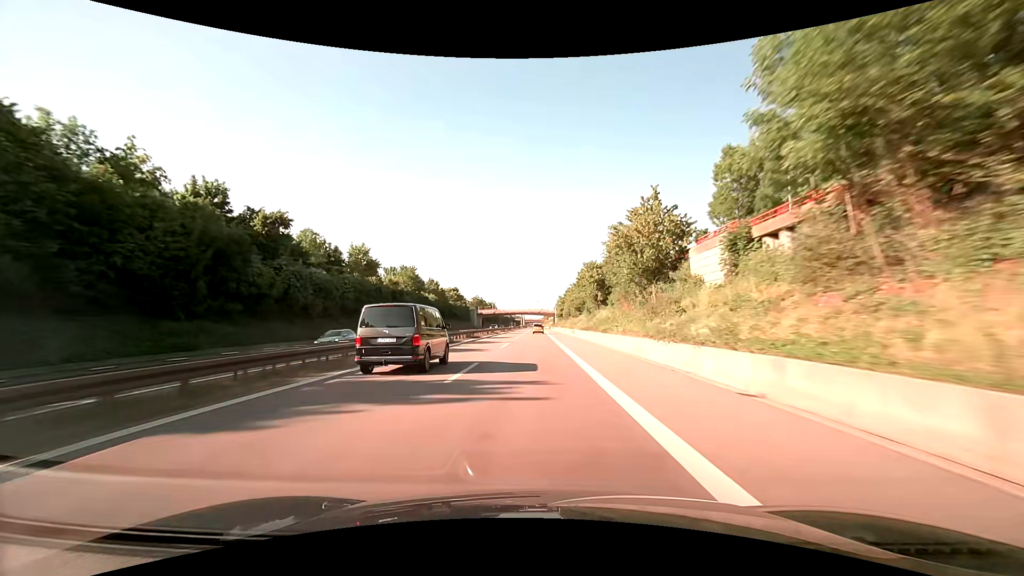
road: trunk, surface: asphalt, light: Day
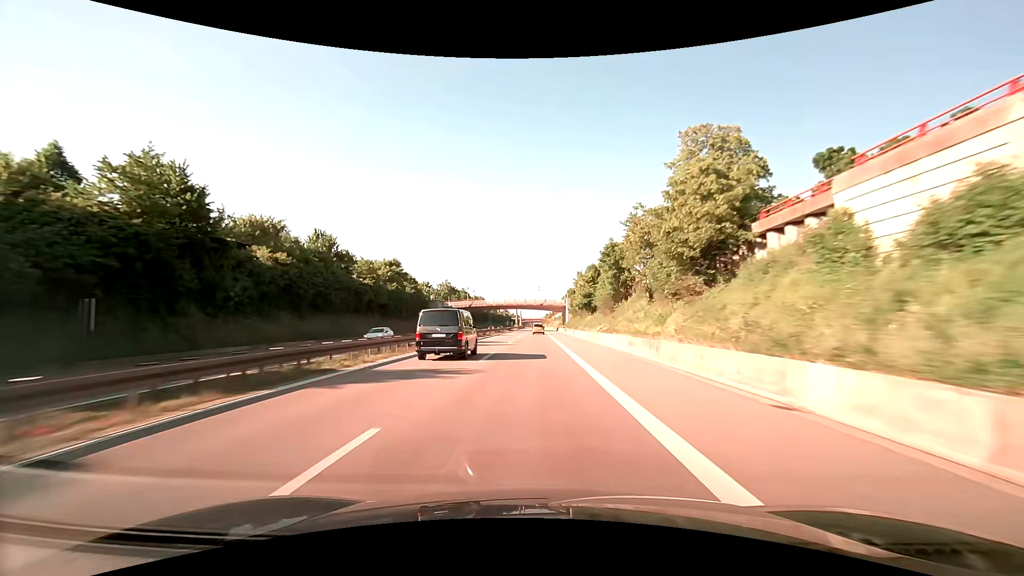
(+0.1, +65.5) m; 0°
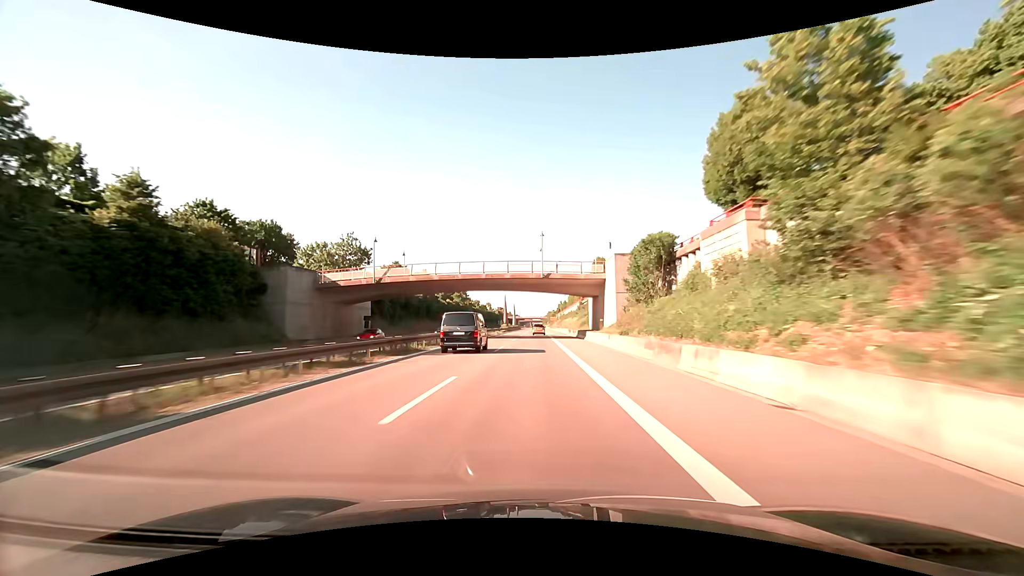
(+0.2, +66.0) m; 0°
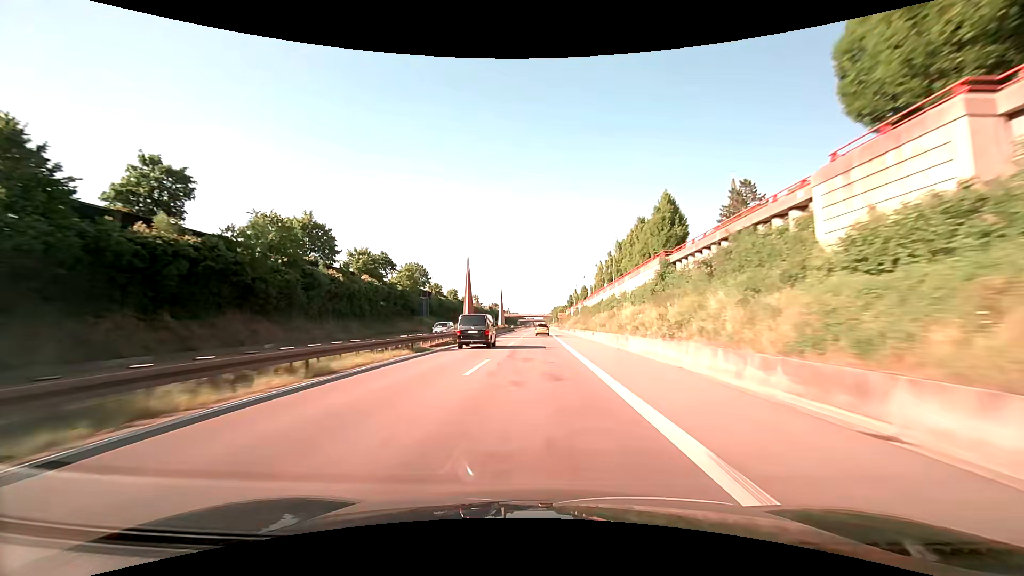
(-0.2, +66.1) m; 0°
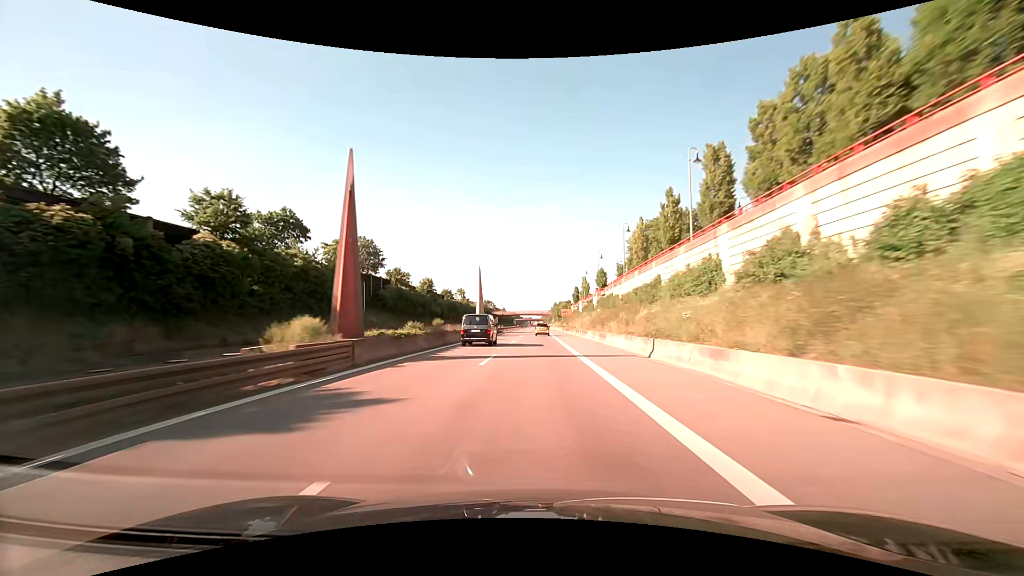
(+0.1, +33.0) m; 0°
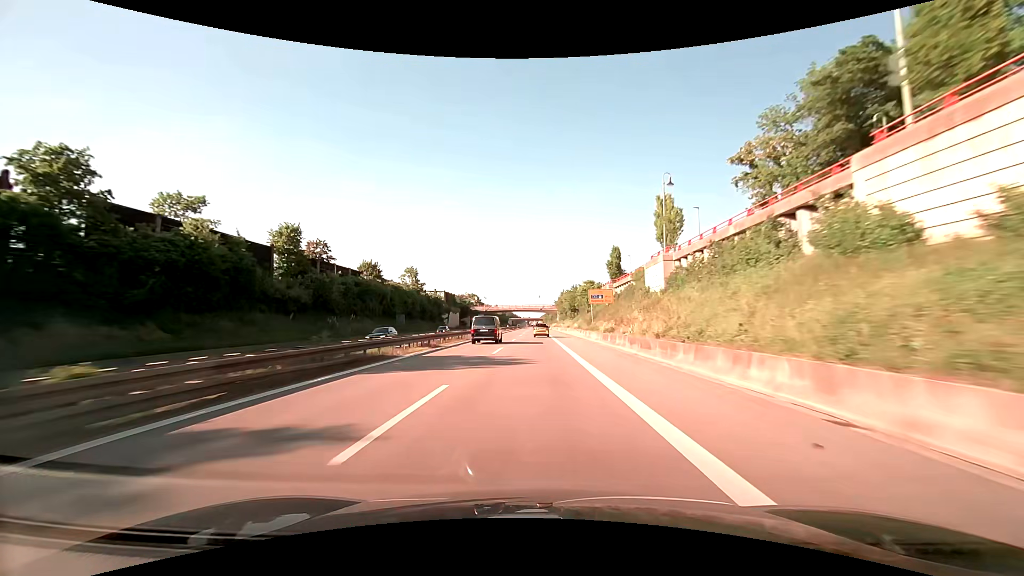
(+0.3, +65.7) m; 0°
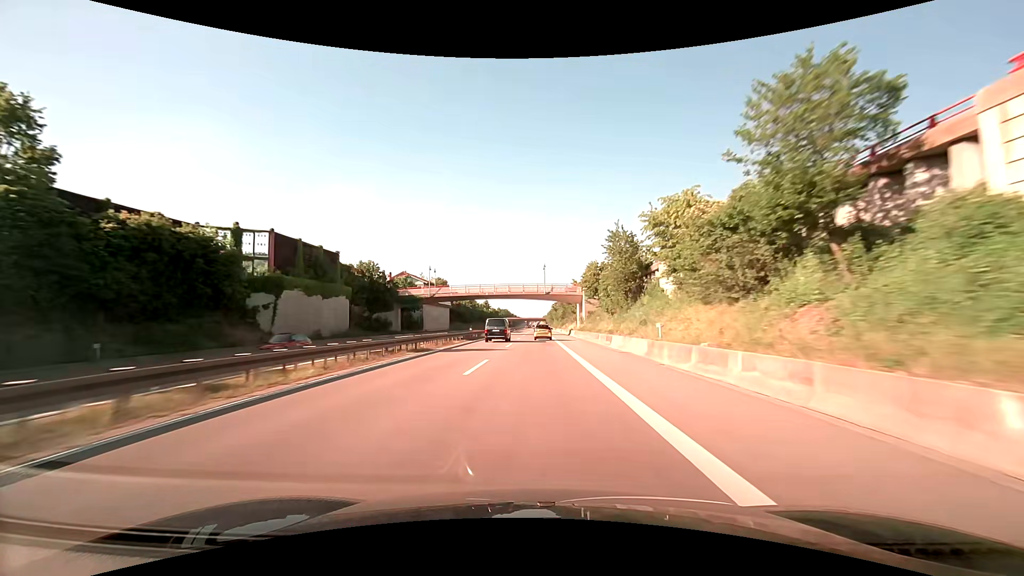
(-0.1, +81.9) m; 0°
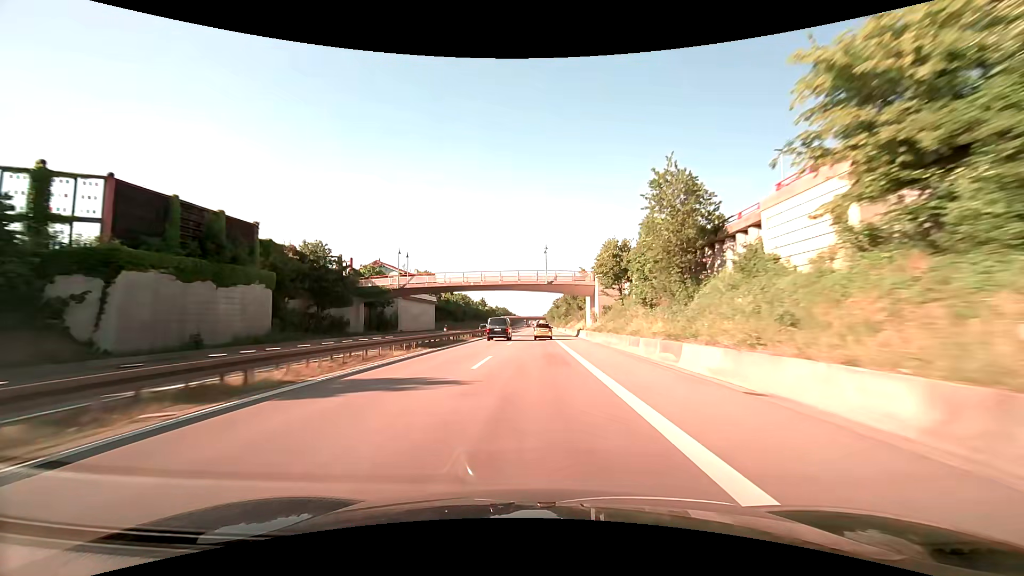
(0.0, +16.5) m; 0°
(0, +10) (0, +20) (0, +30) (0, +40) (0, +50) (0, +60) (0, +70) (0, +80) (0, +90) (0, +100) m
